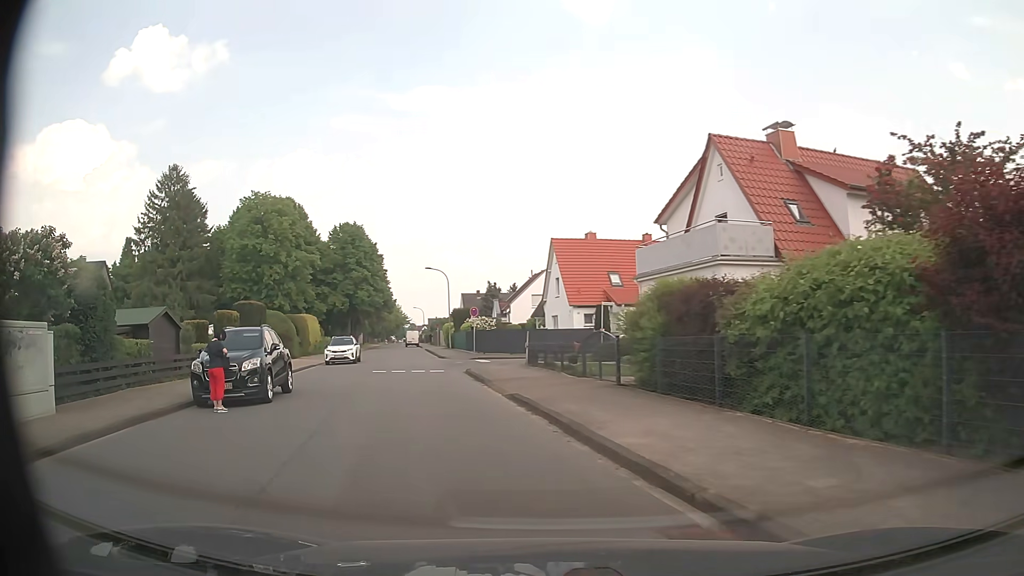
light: Day
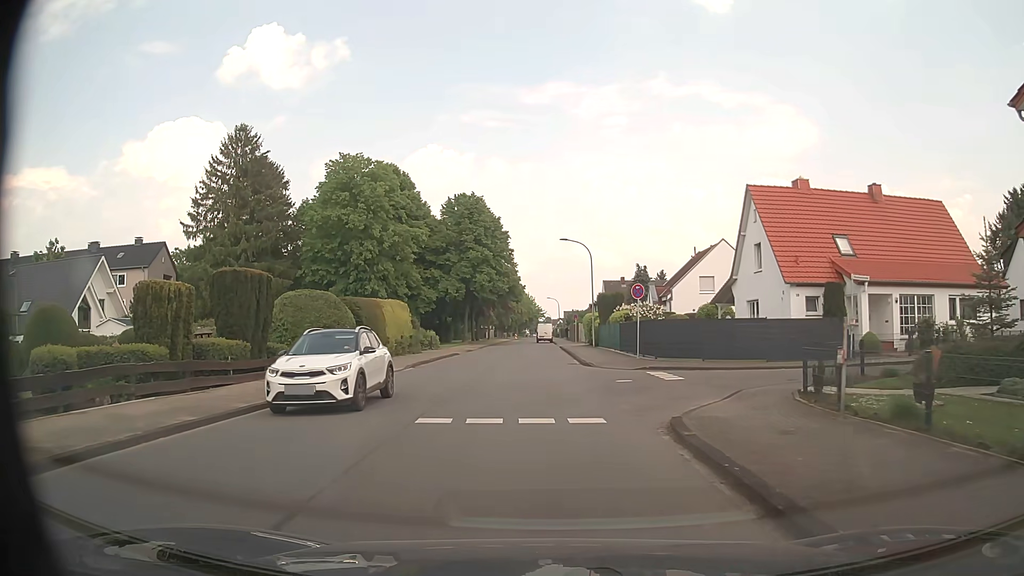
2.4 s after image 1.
(-2.5, +16.3) m; -12°
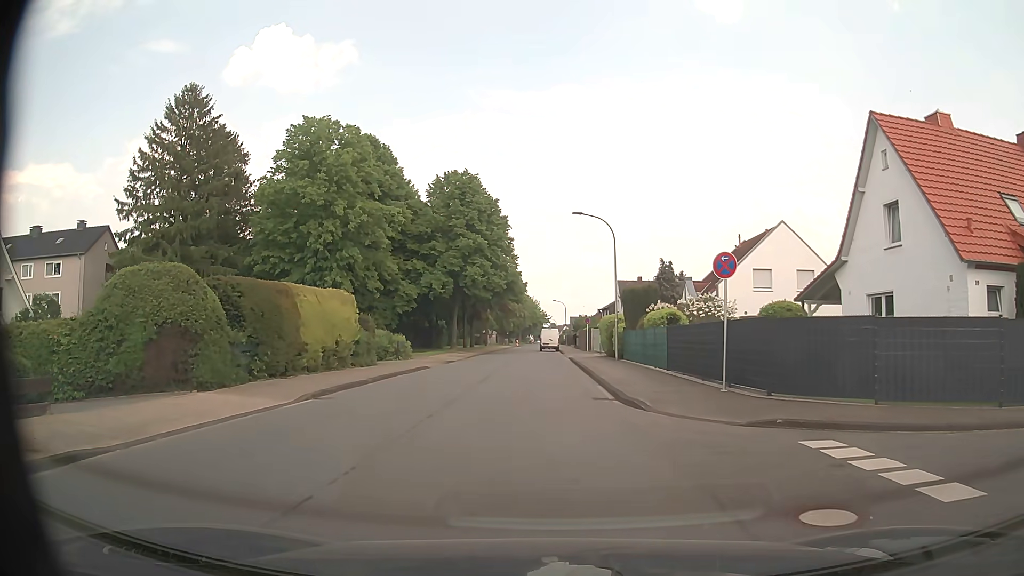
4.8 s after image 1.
(0.0, +12.6) m; 0°
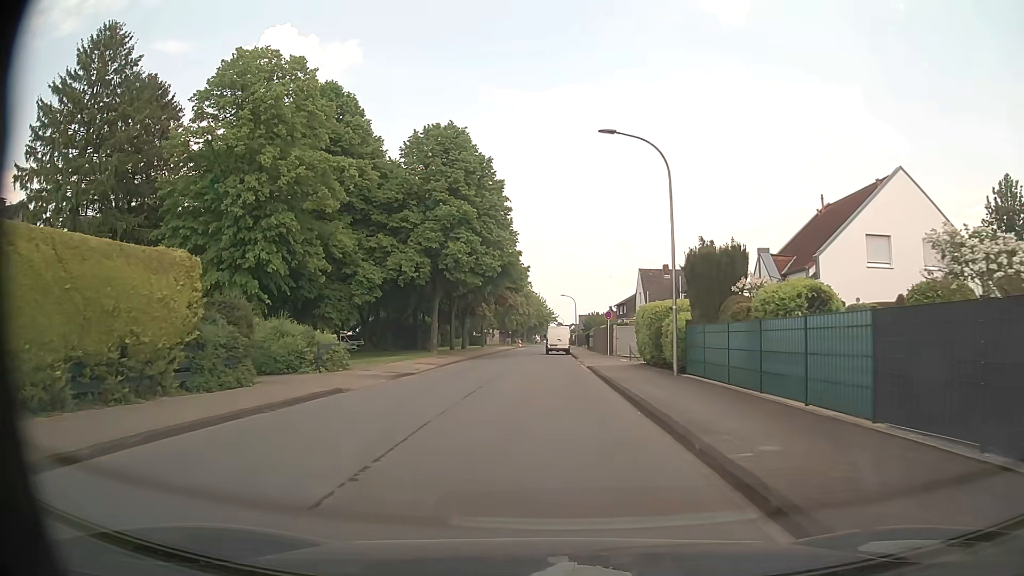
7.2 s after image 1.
(-0.1, +15.0) m; -1°
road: tertiary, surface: asphalt
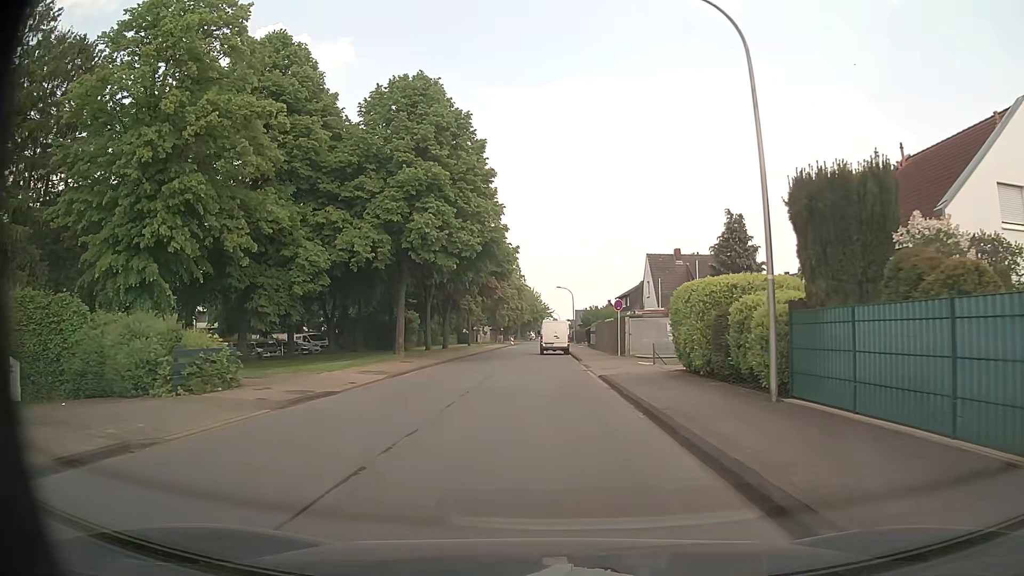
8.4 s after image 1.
(0.0, +9.7) m; 0°
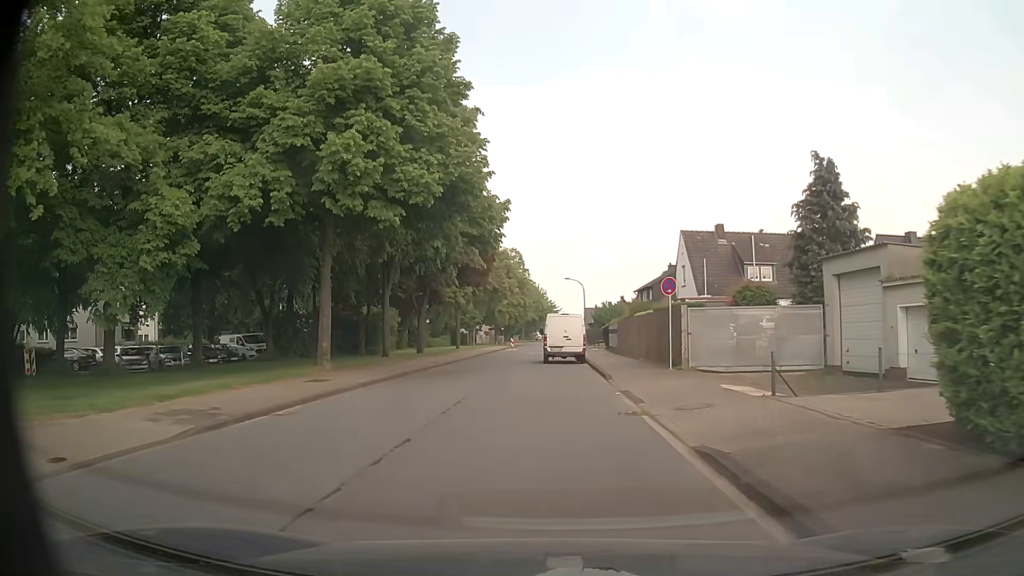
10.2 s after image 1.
(+0.1, +14.0) m; -1°
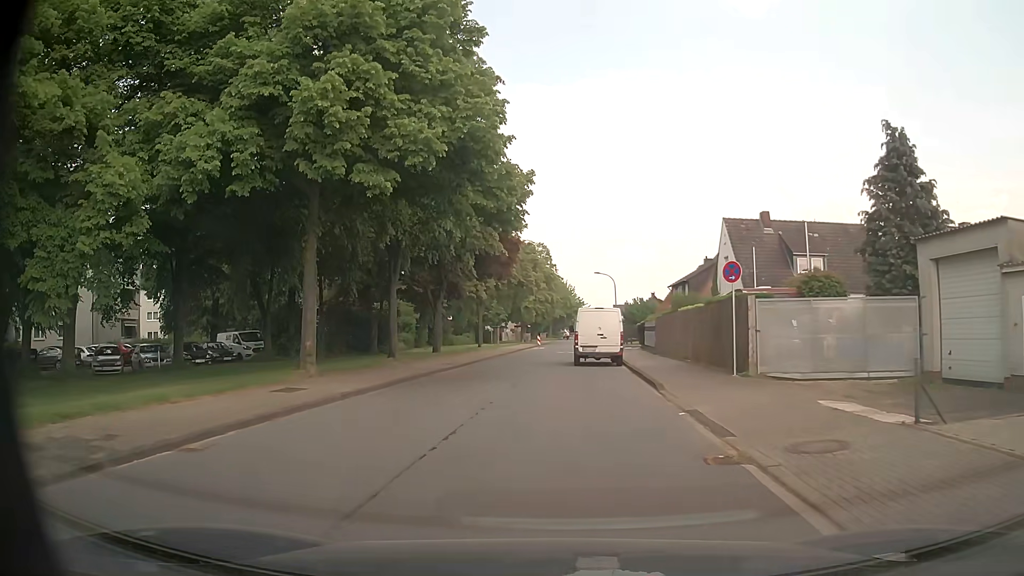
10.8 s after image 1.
(-0.1, +4.5) m; -2°
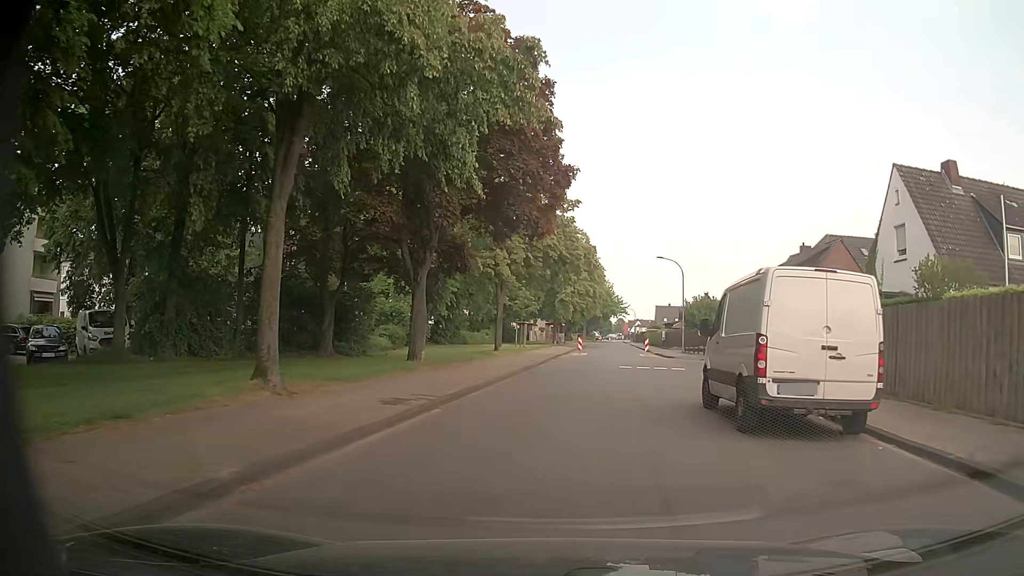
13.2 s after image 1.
(-1.3, +18.3) m; -3°
